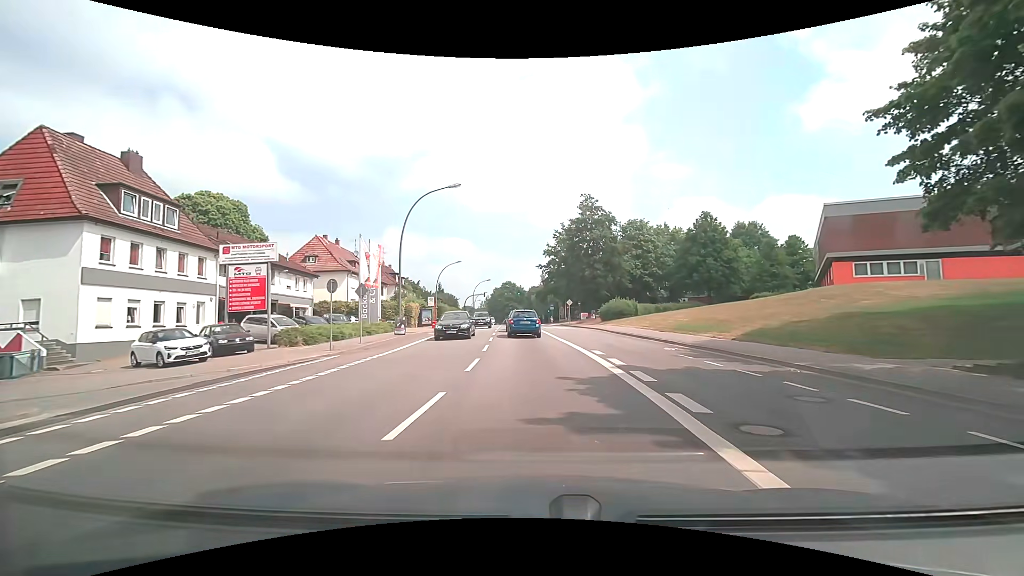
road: secondary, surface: asphalt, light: Day
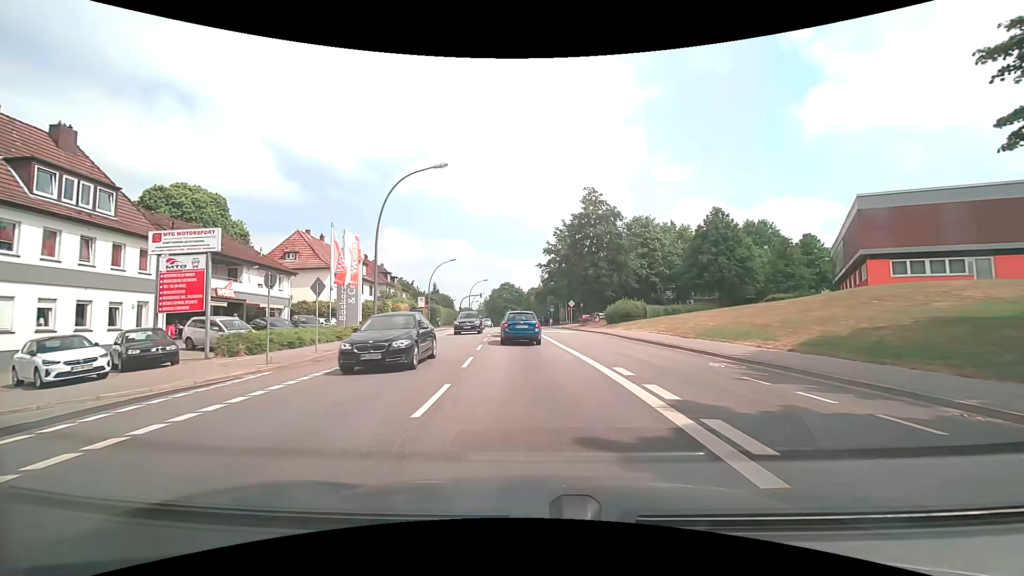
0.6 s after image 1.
(0.0, +4.7) m; 0°
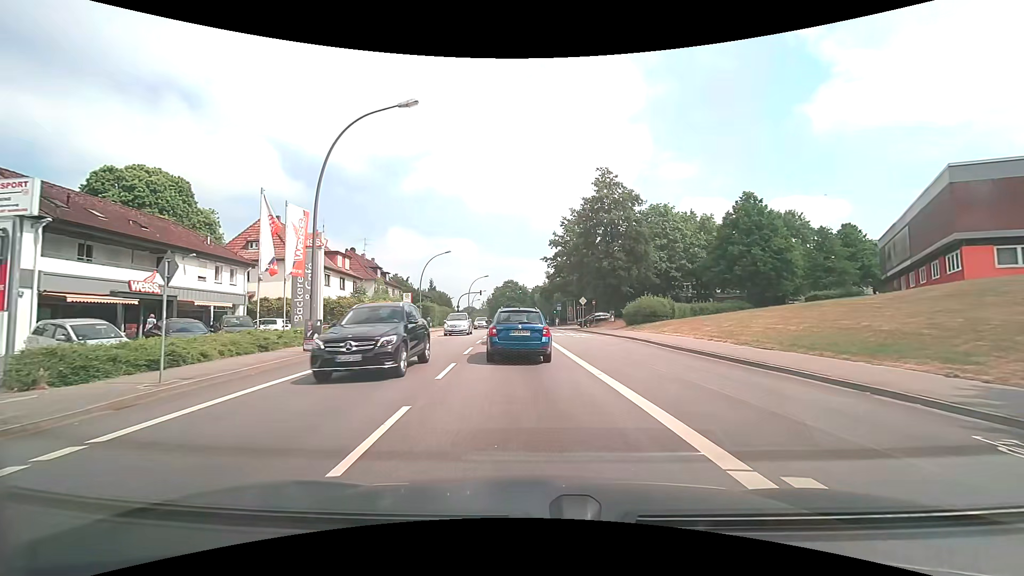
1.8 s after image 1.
(0.0, +8.2) m; -1°
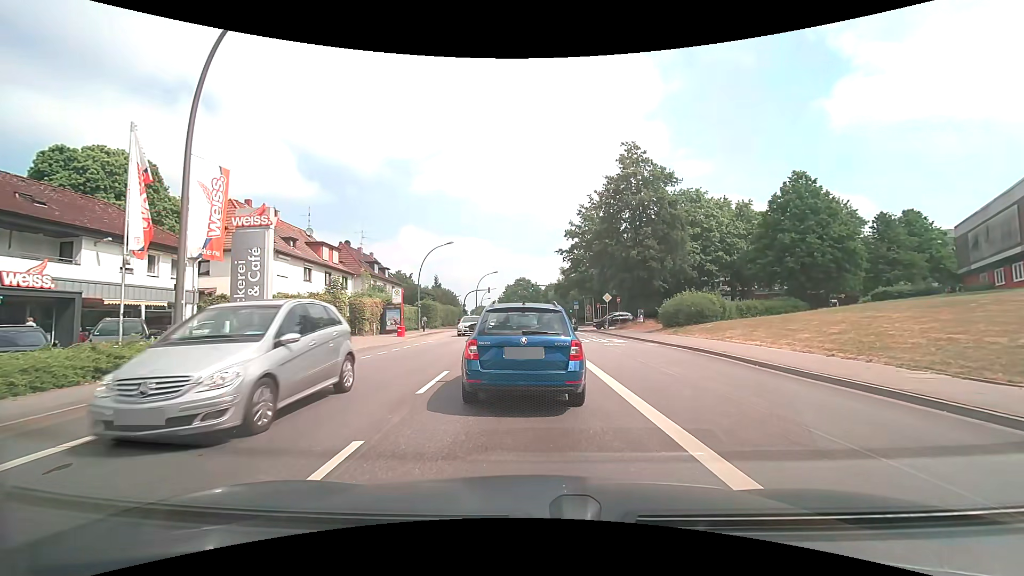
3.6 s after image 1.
(-0.1, +7.7) m; -2°
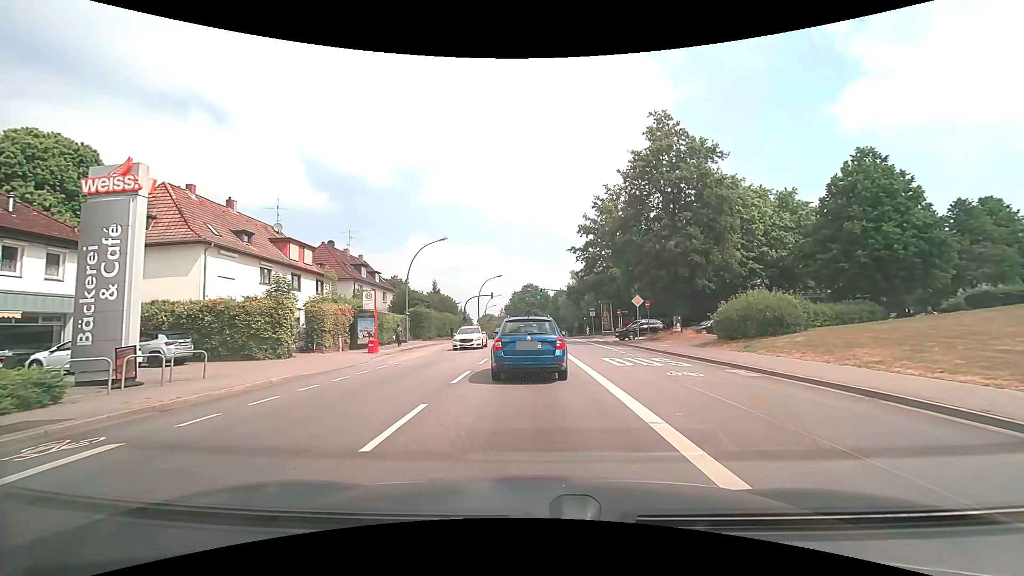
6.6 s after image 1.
(-0.1, +9.2) m; -1°
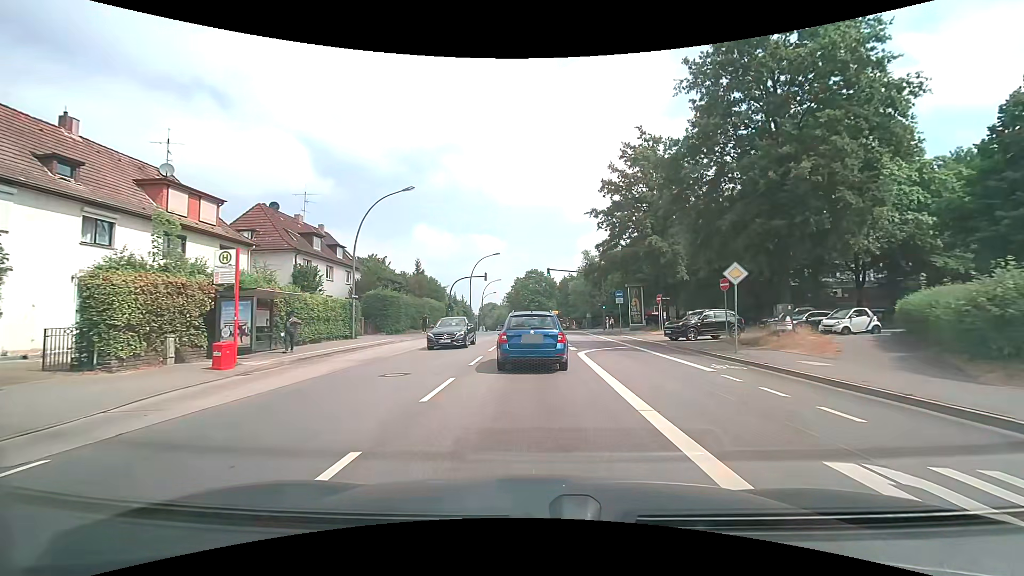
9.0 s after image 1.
(0.0, +15.5) m; 0°
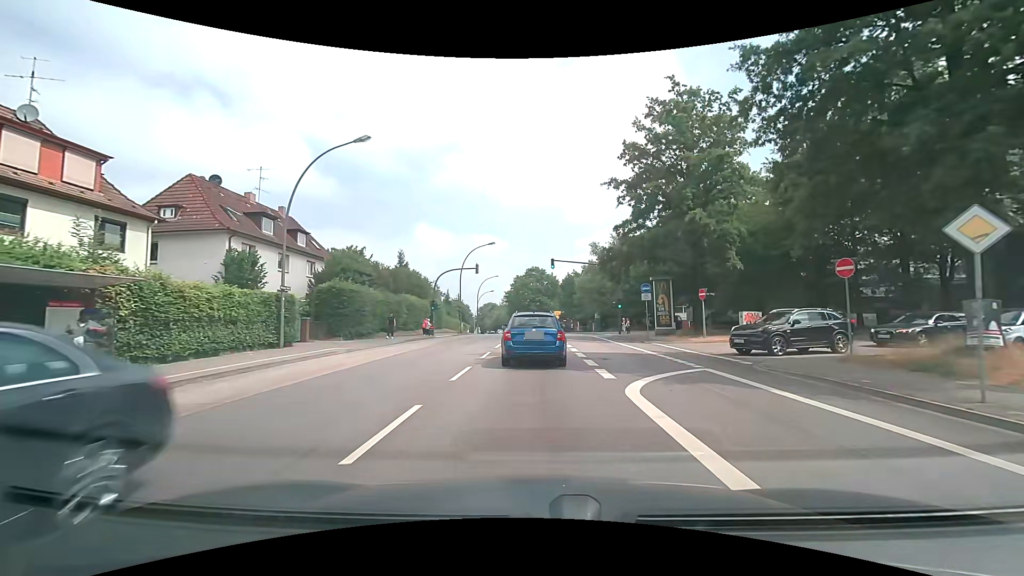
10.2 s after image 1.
(0.0, +9.5) m; 0°
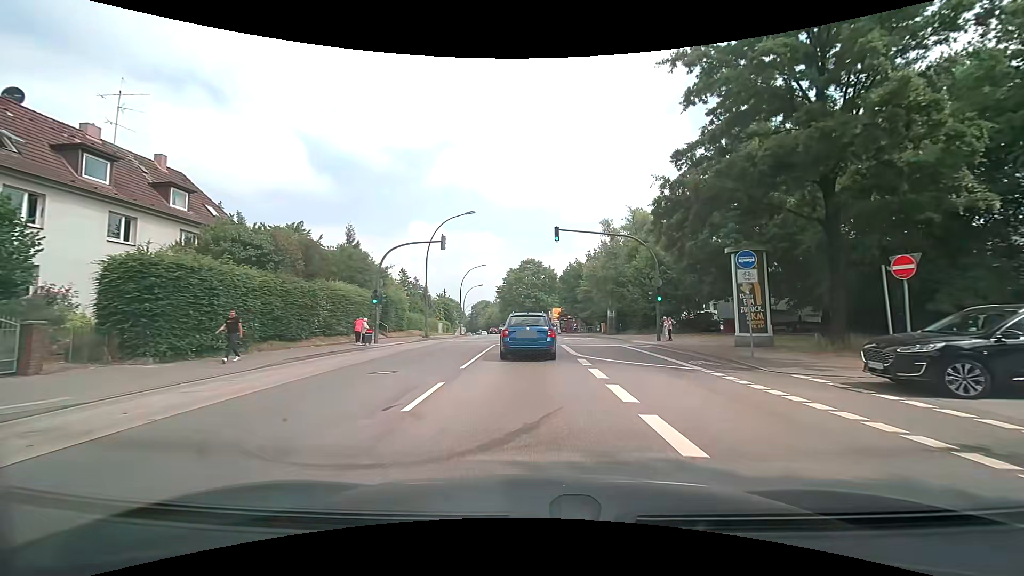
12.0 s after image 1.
(0.0, +15.5) m; 0°
(0, +10) (0, +20) (0, +30) (0, +40) (0, +50) (-1, +60) (-2, +70) (-2, +80) (-4, +90) (-5, +100) m
